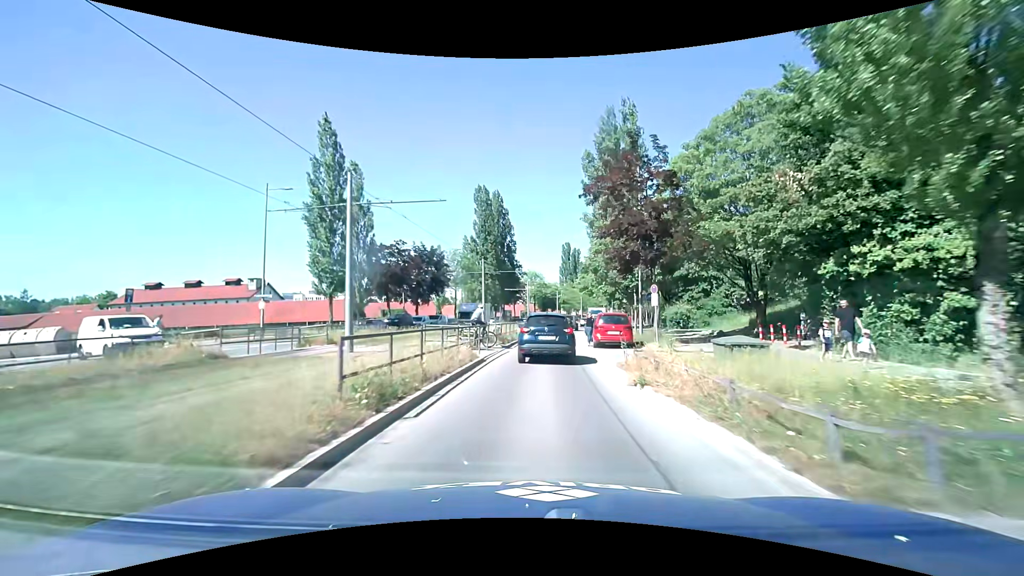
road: secondary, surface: asphalt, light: Day
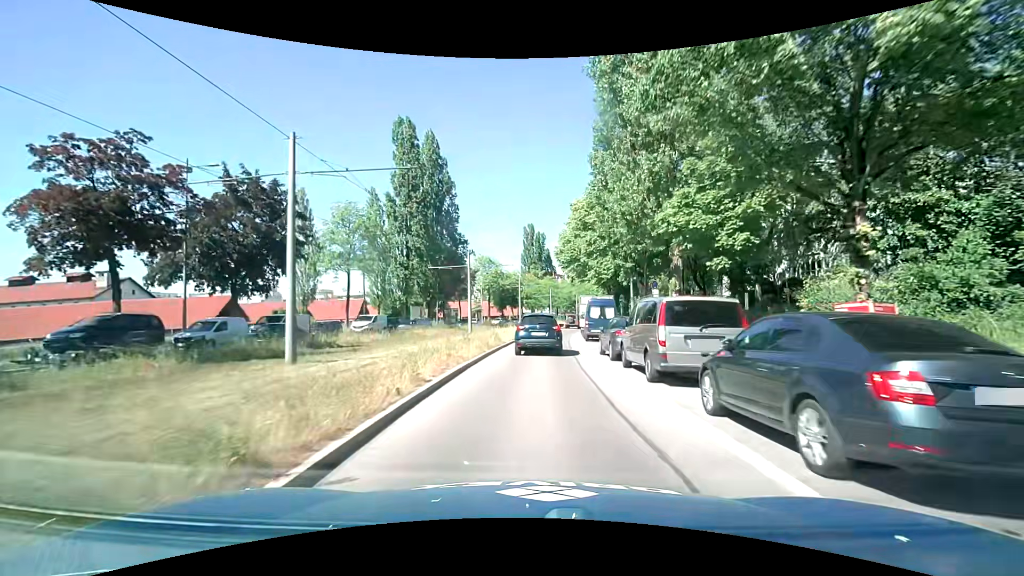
(+1.3, +32.9) m; +5°
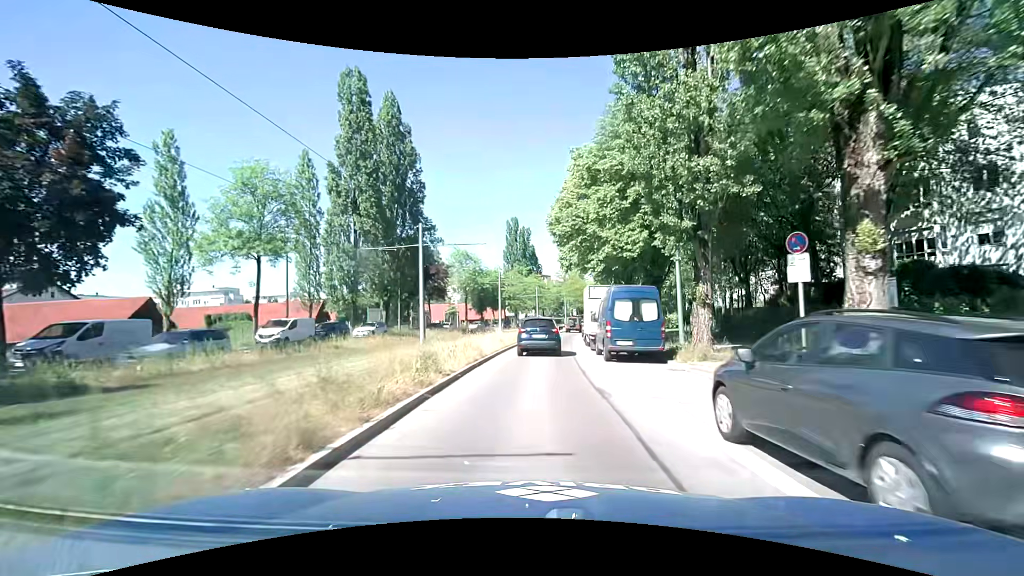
(0.0, +13.4) m; +1°
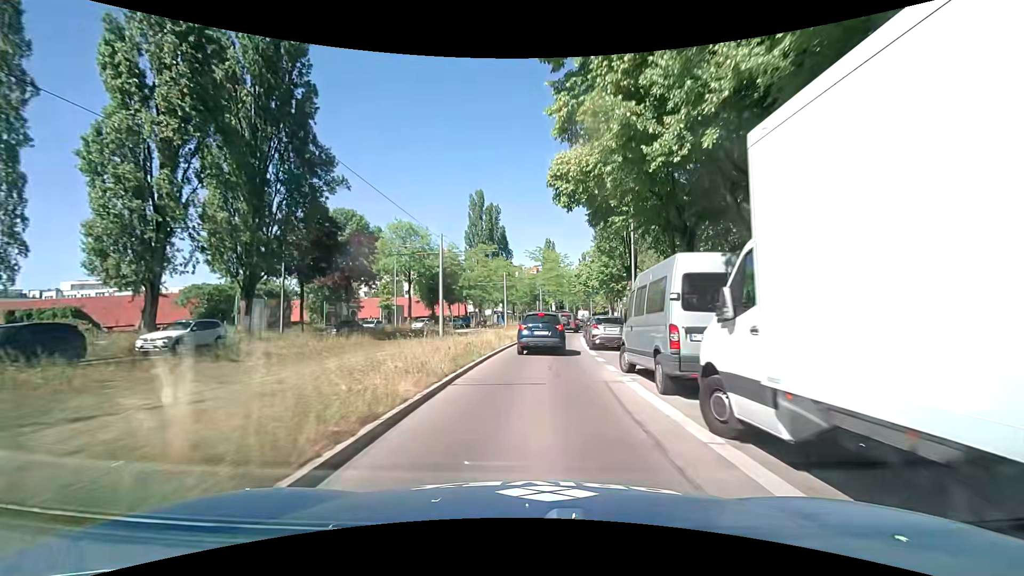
(+0.4, +22.5) m; +3°
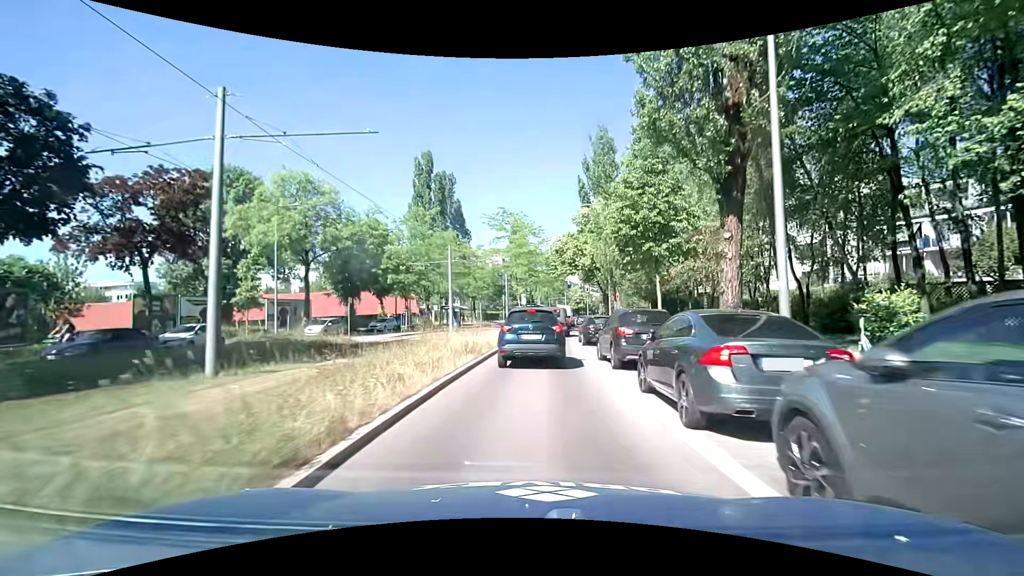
(+0.8, +20.9) m; +5°
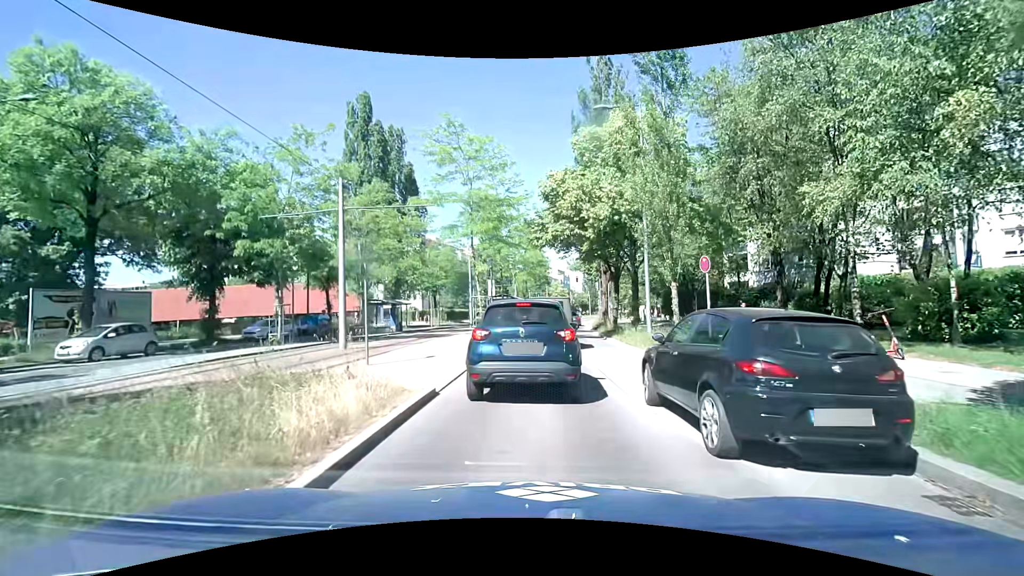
(+0.2, +18.0) m; +2°
